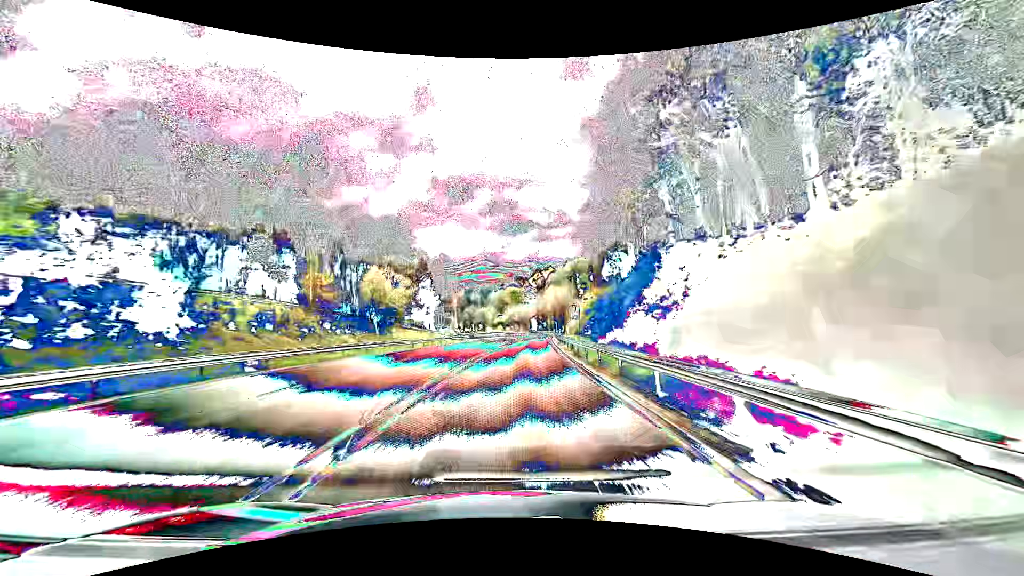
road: primary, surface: asphalt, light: Day
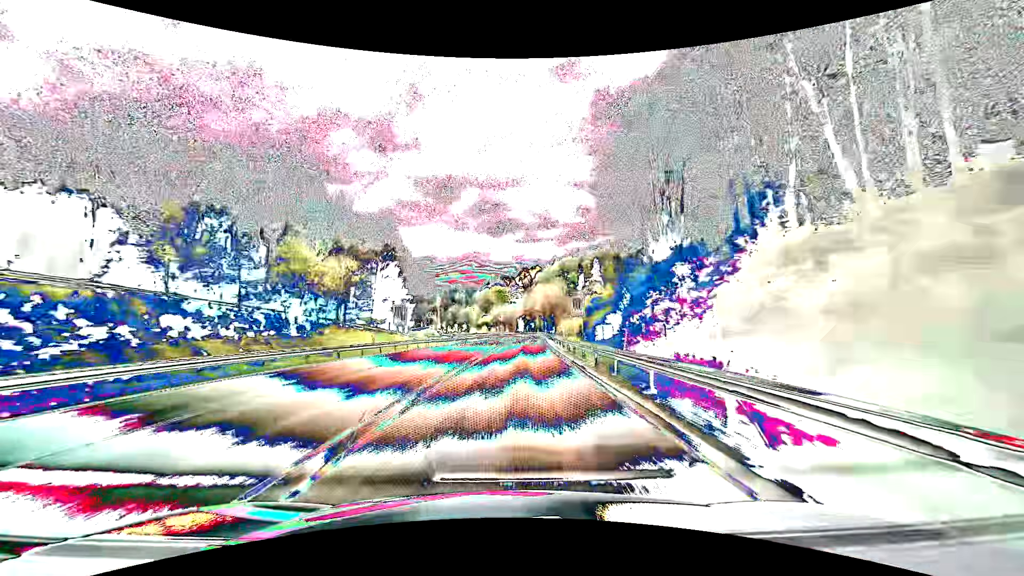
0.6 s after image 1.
(+0.2, +15.8) m; +2°
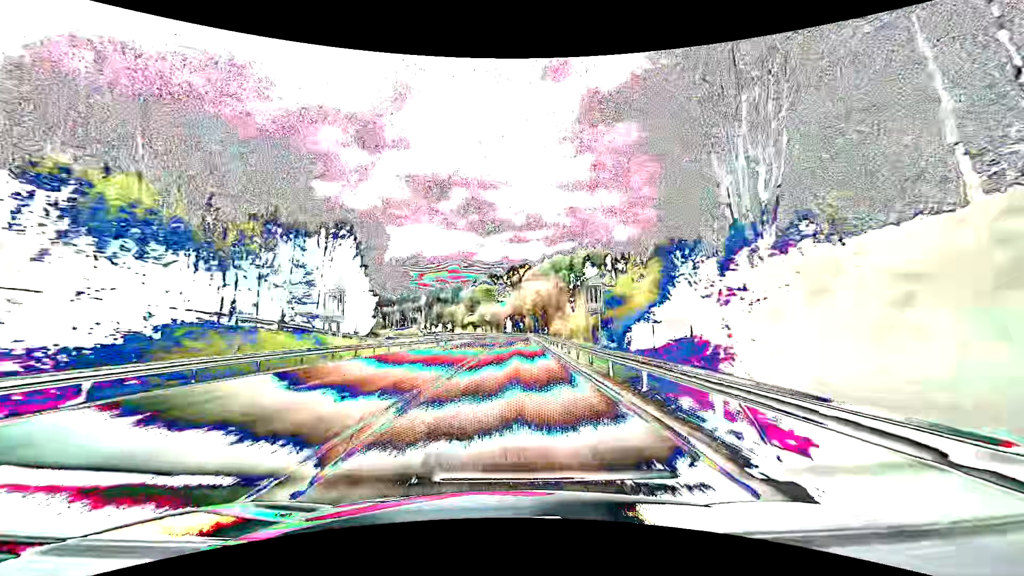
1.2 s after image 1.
(+0.2, +15.8) m; +1°
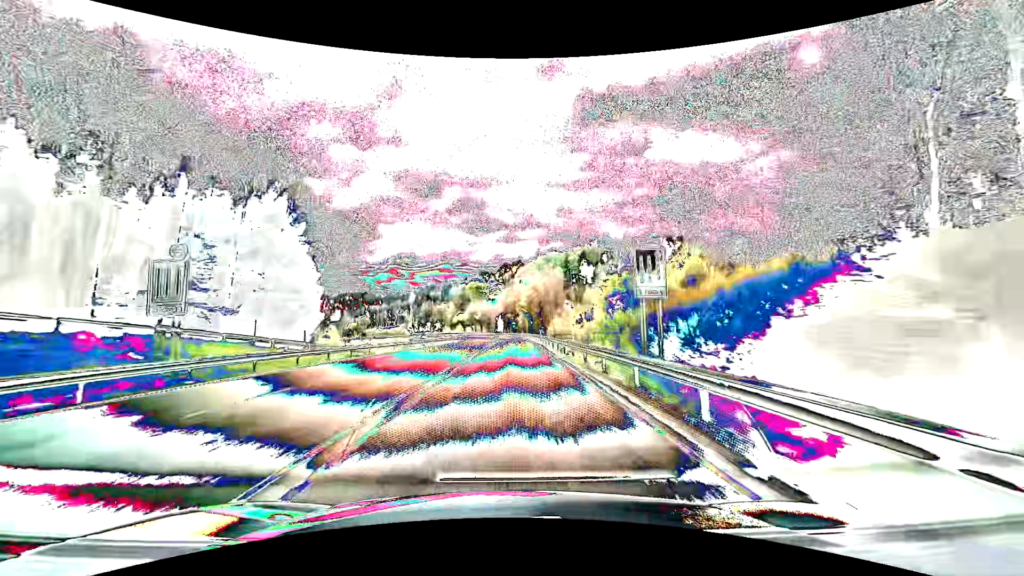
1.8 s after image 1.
(+0.2, +15.8) m; +1°
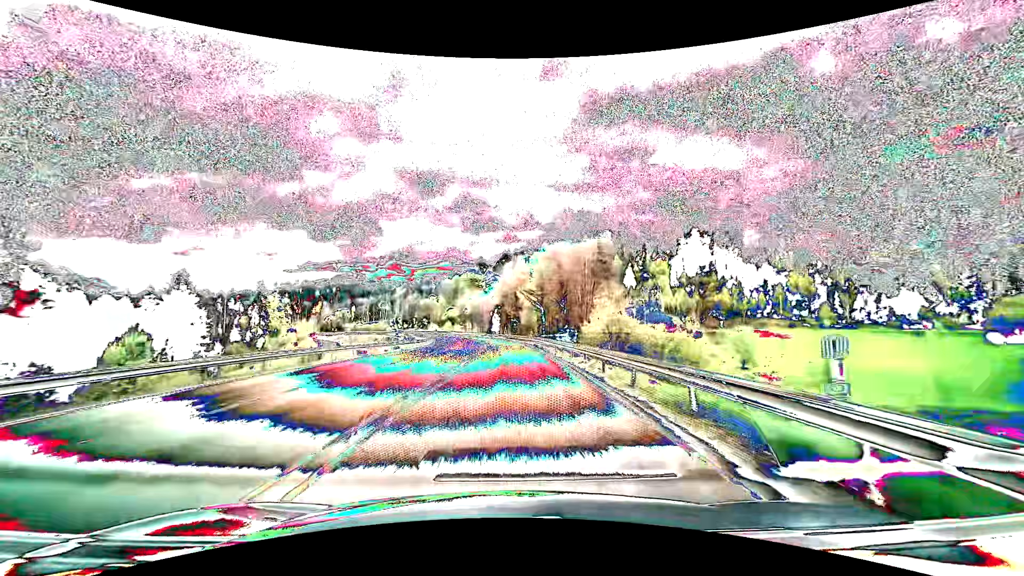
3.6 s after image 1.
(+0.2, +47.6) m; 0°
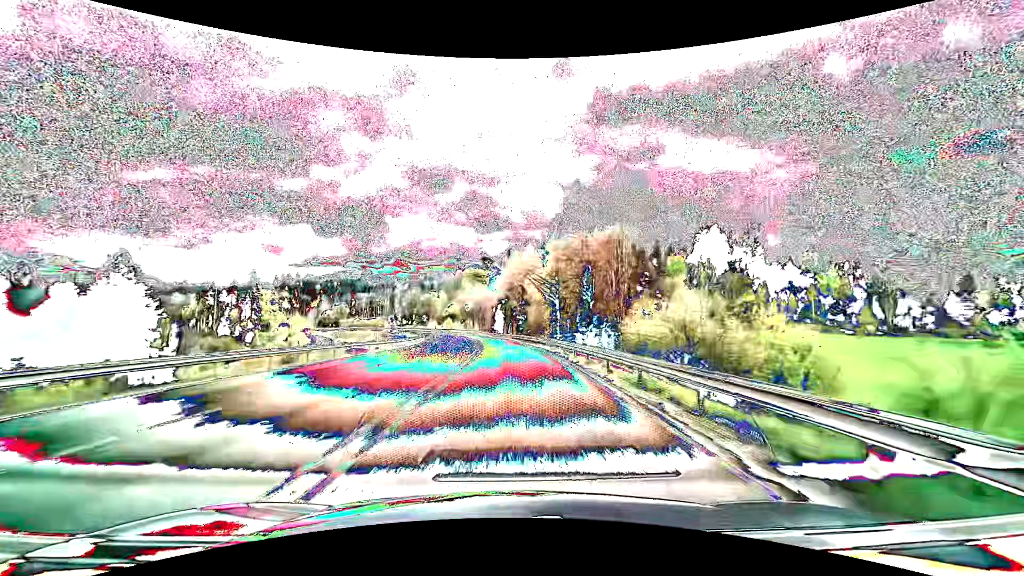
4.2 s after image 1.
(-0.1, +15.9) m; -1°
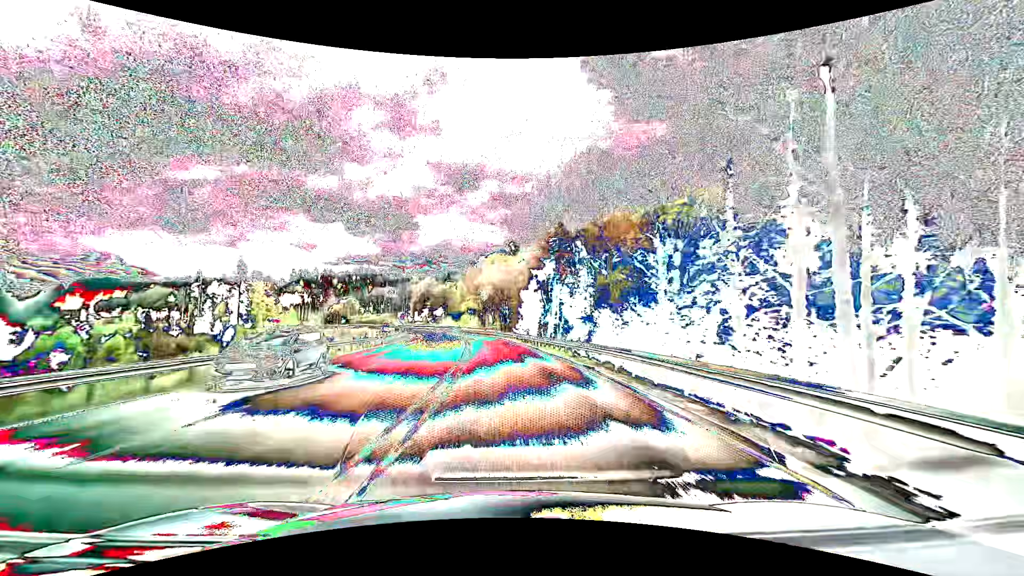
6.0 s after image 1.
(-1.0, +47.6) m; -3°
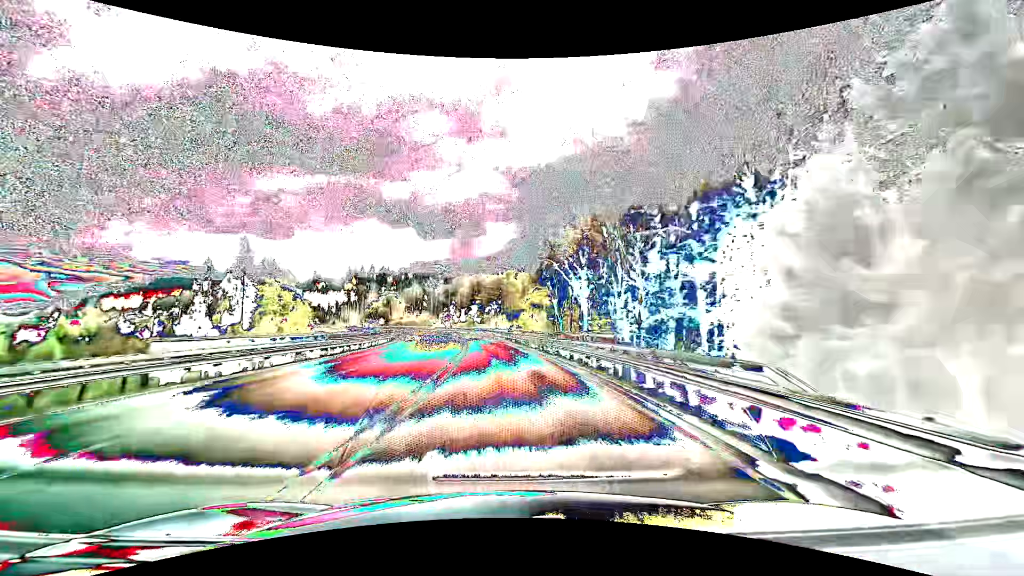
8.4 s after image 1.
(-3.6, +63.2) m; -7°
(0, +10) (0, +20) (-1, +30) (-2, +40) (-3, +50) (-4, +60) (-5, +70) (-7, +80) (-9, +89) (-11, +99) m
